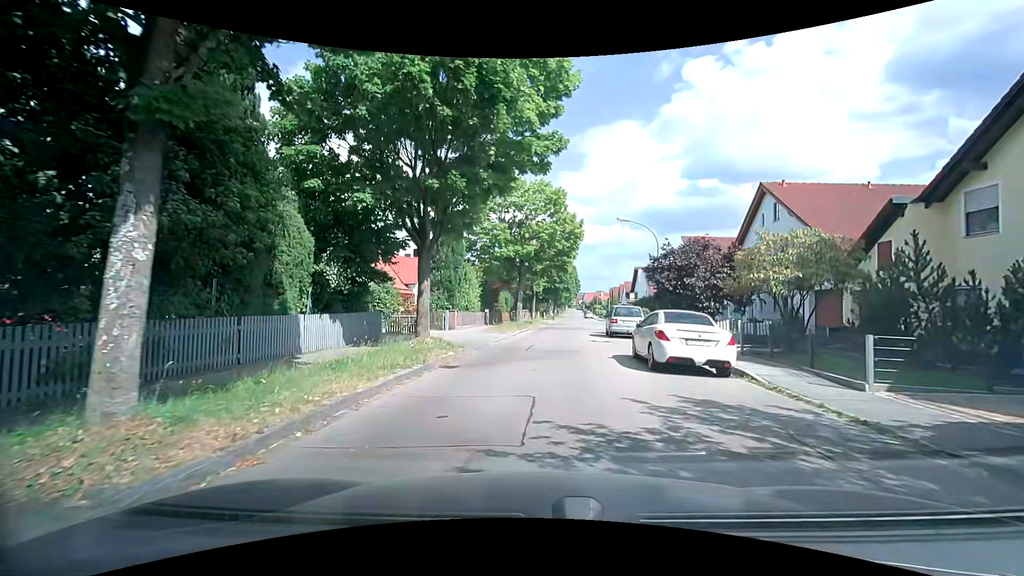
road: residential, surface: asphalt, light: Day
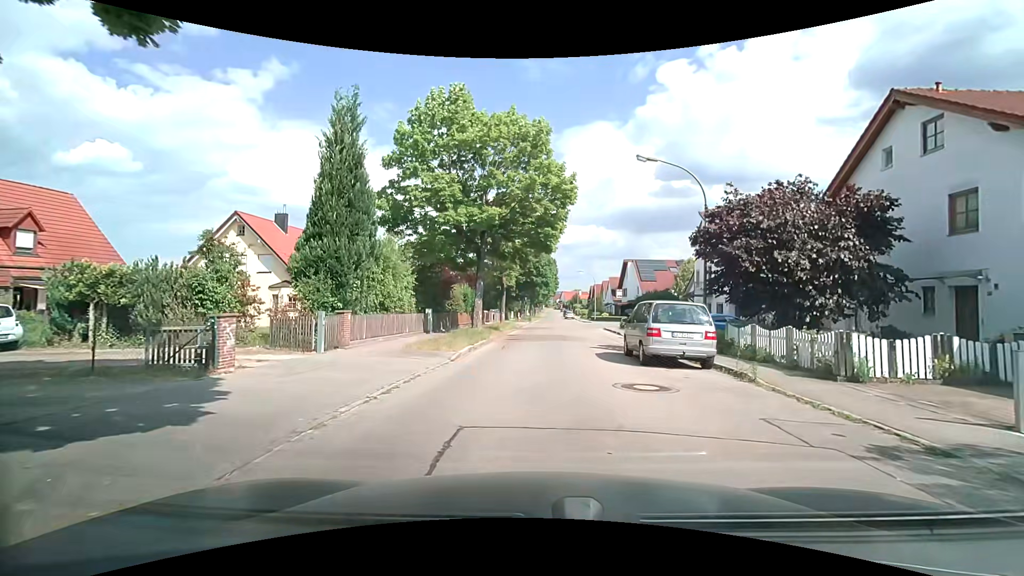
(+0.4, +13.4) m; +2°
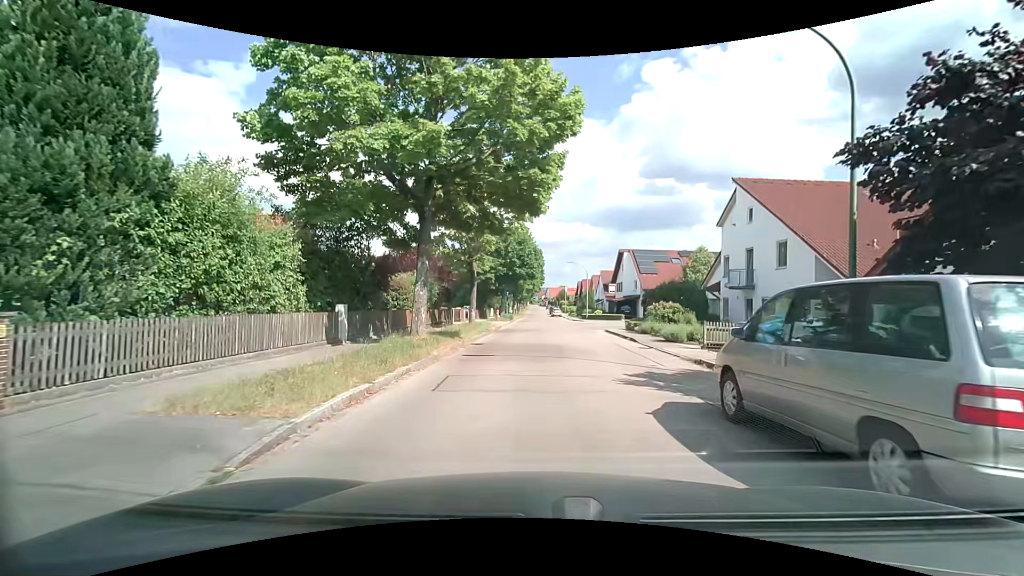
(+0.3, +9.7) m; +3°
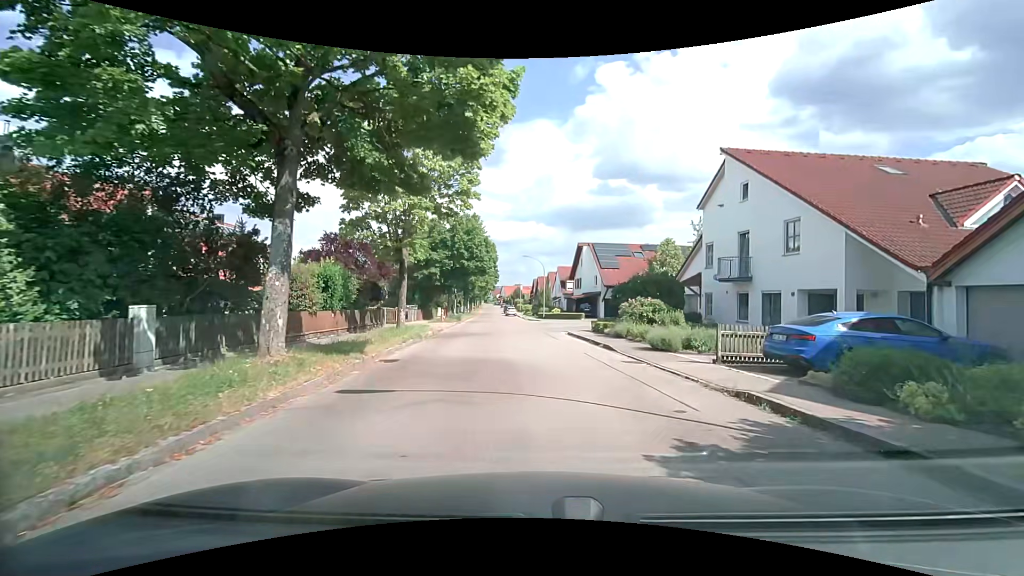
(+0.2, +6.0) m; +4°
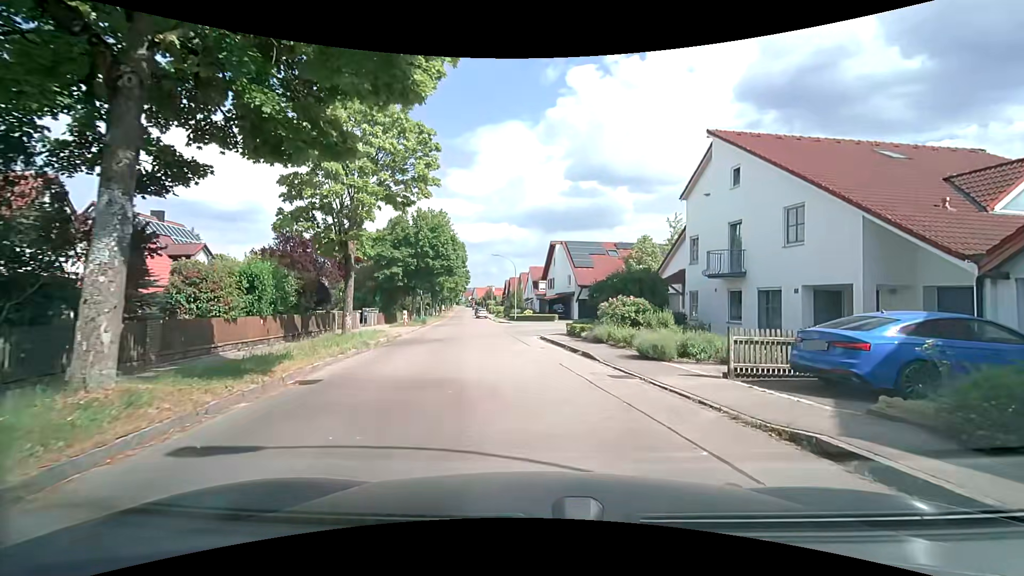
(+0.1, +2.9) m; +3°
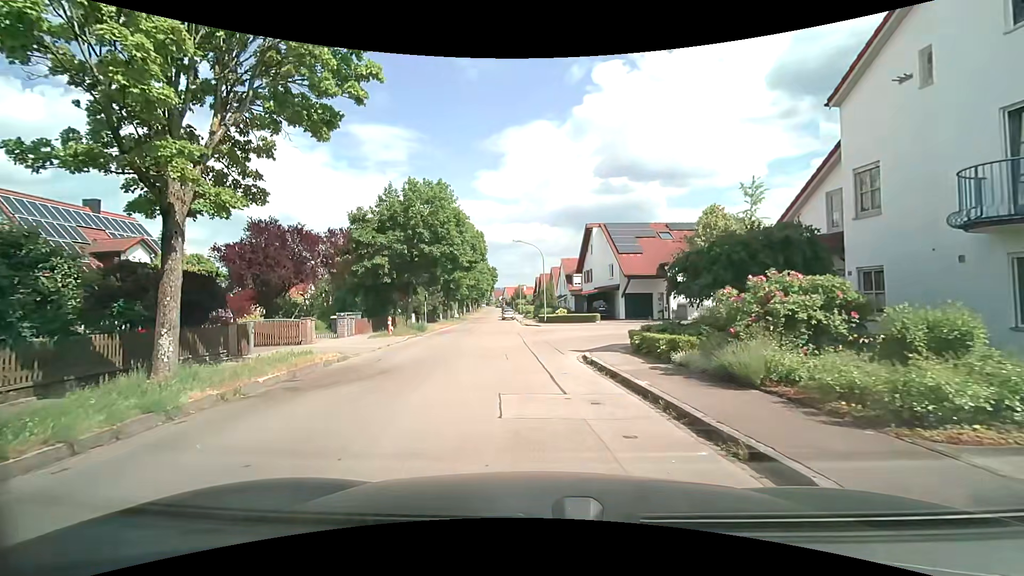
(+0.3, +10.8) m; -2°
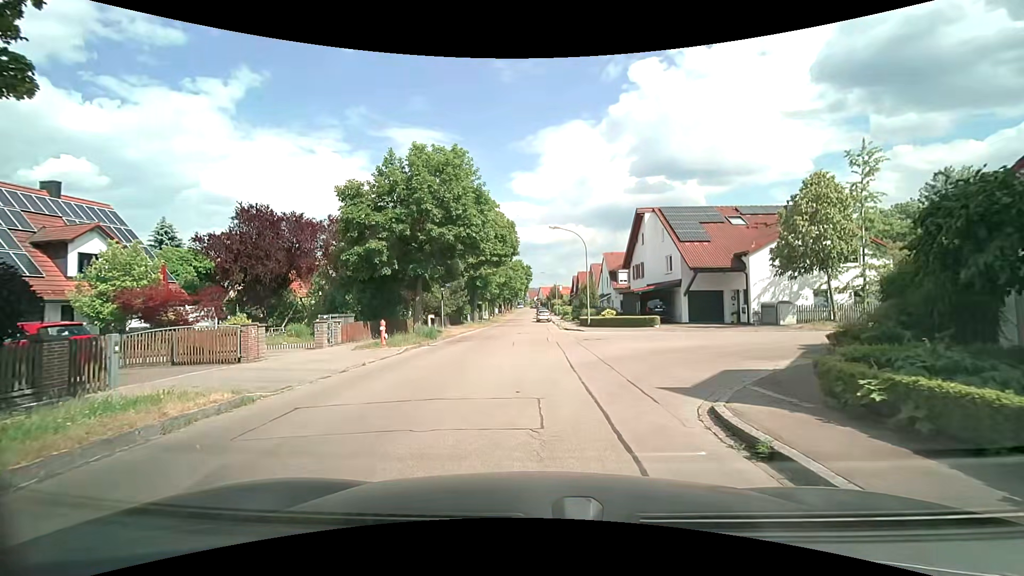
(-0.5, +7.4) m; -5°
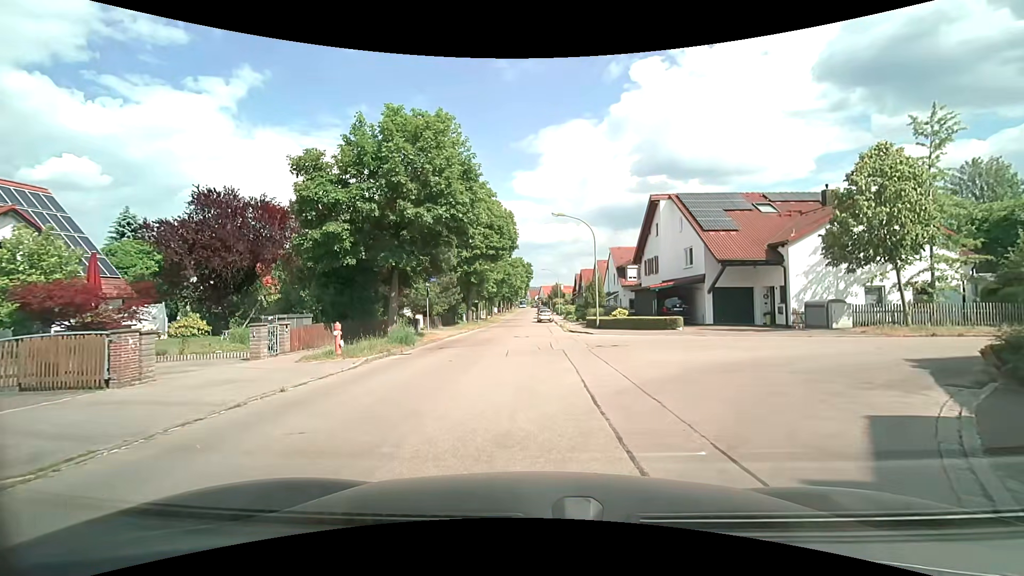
(+0.1, +4.6) m; 0°
